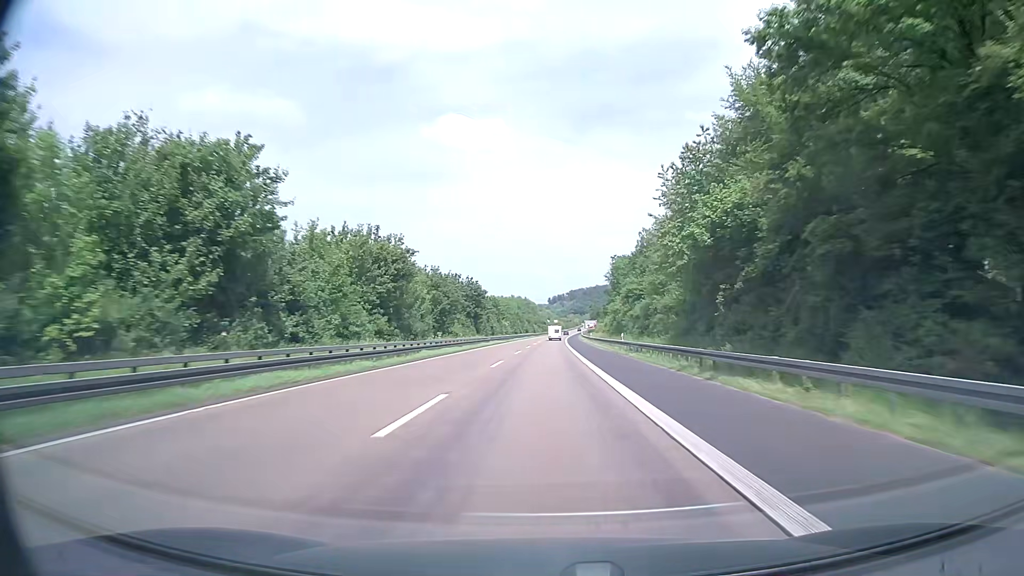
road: motorway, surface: asphalt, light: Day
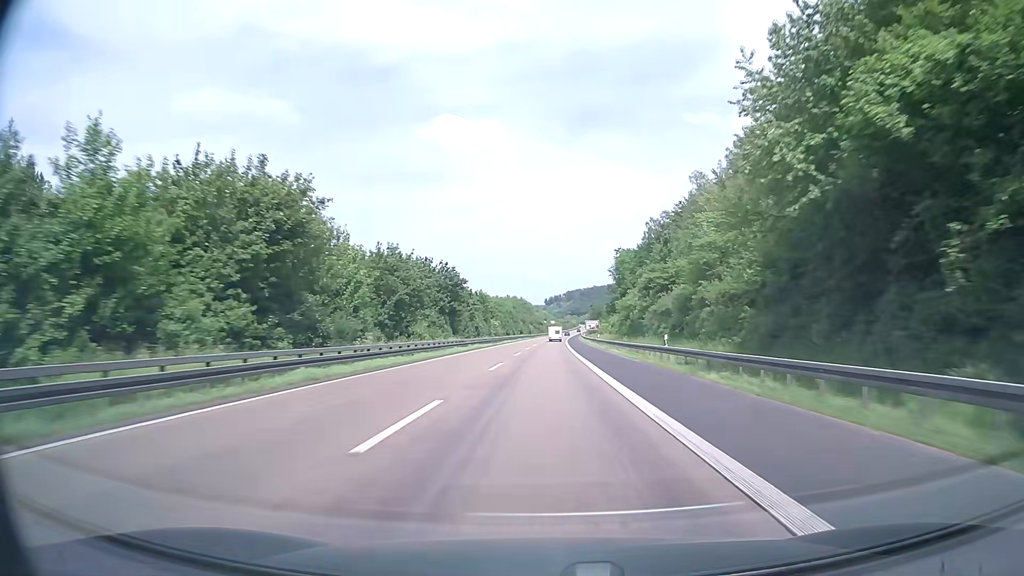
(+0.1, +19.0) m; 0°
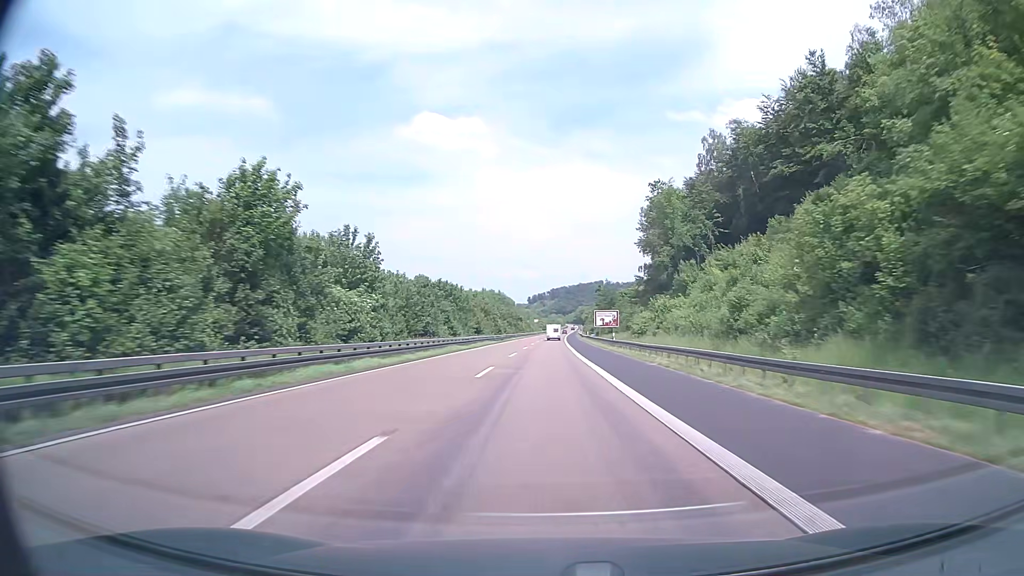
(+0.7, +76.0) m; +1°
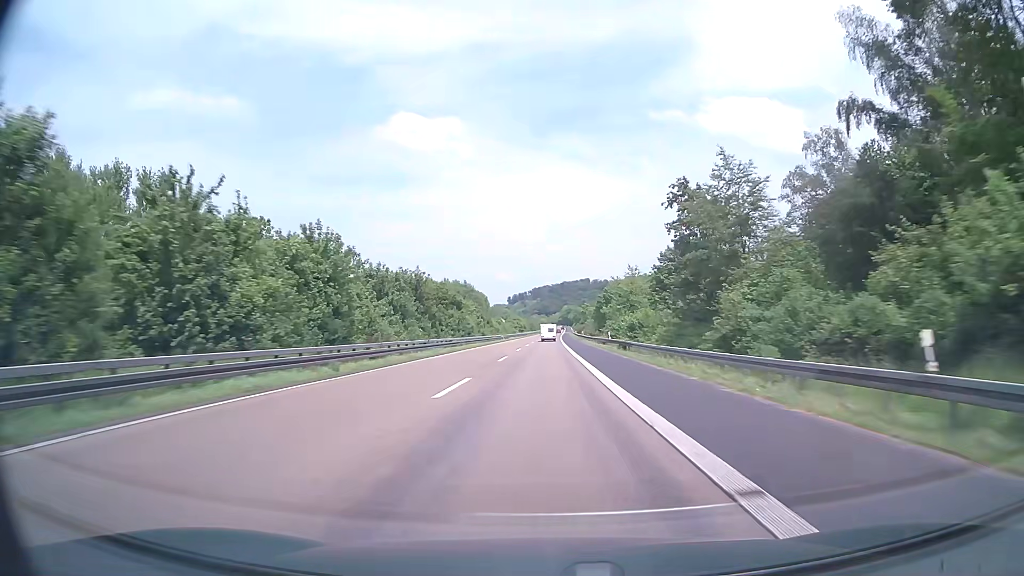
(+1.4, +95.0) m; +2°
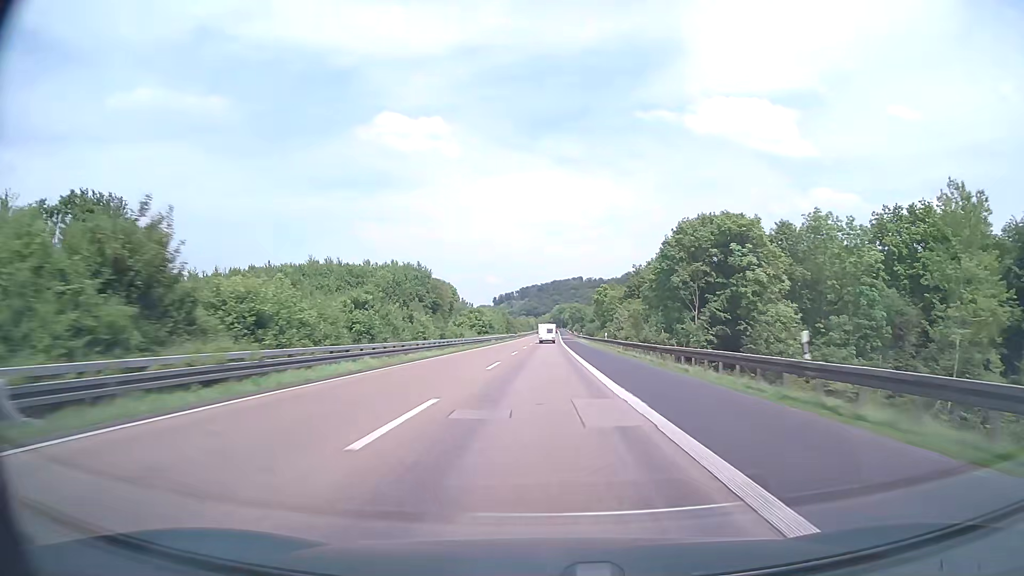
(+0.9, +95.0) m; +1°
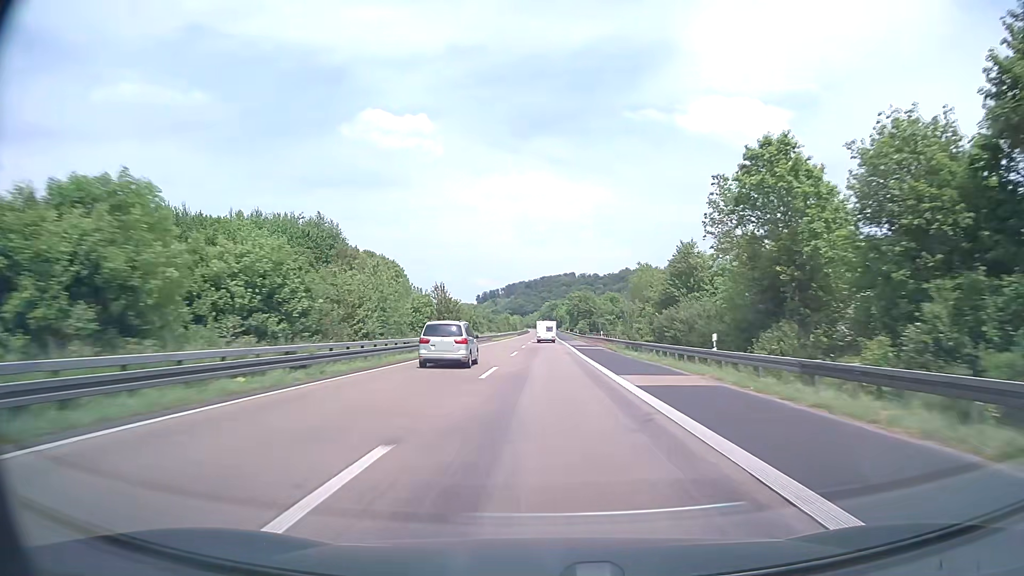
(+0.5, +95.0) m; +1°
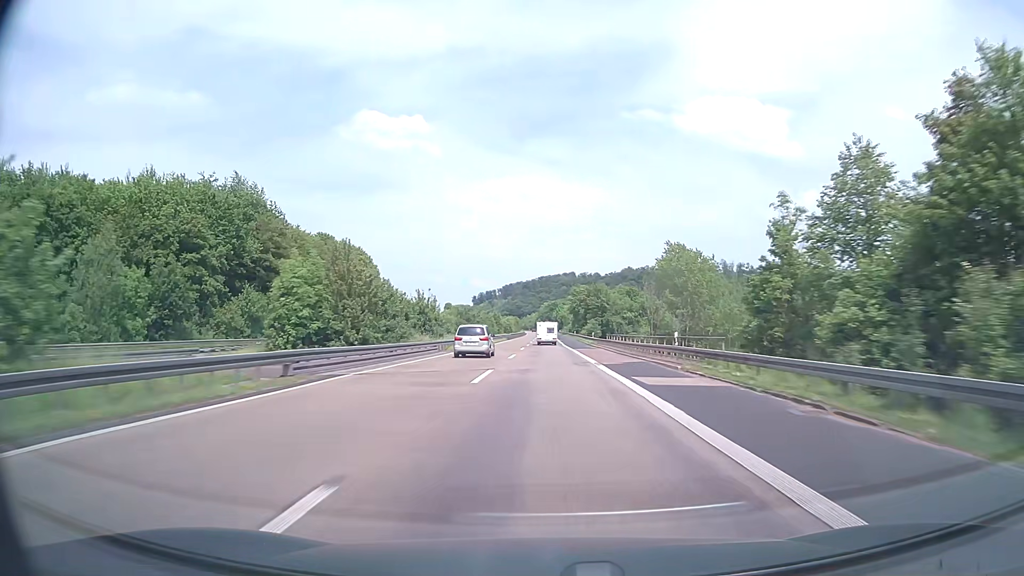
(+0.1, +37.8) m; 0°
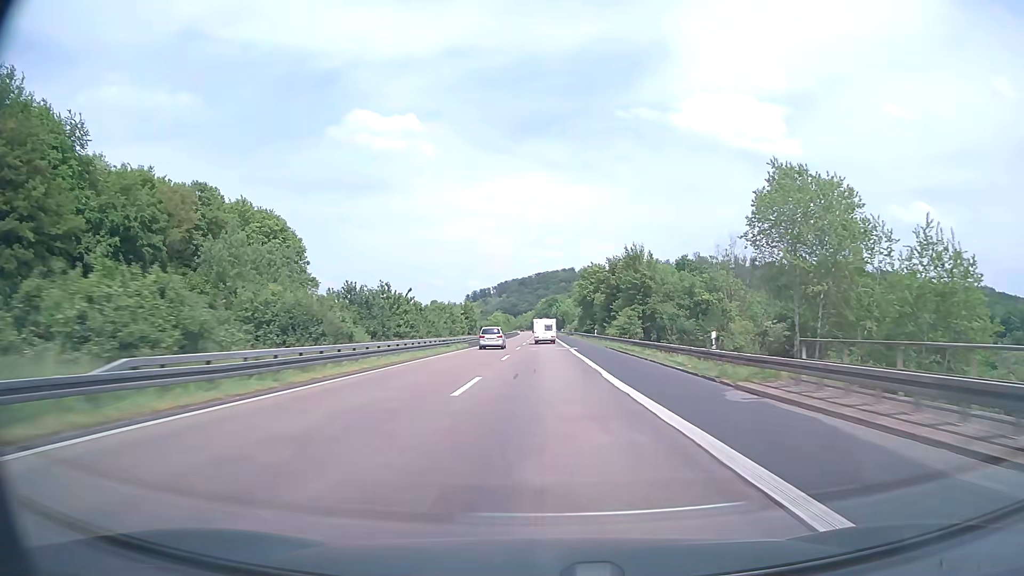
(+0.2, +56.0) m; 0°
(0, +10) (0, +20) (0, +30) (0, +40) (0, +50) (0, +60) (0, +70) (0, +80) (0, +90) (0, +100) m
